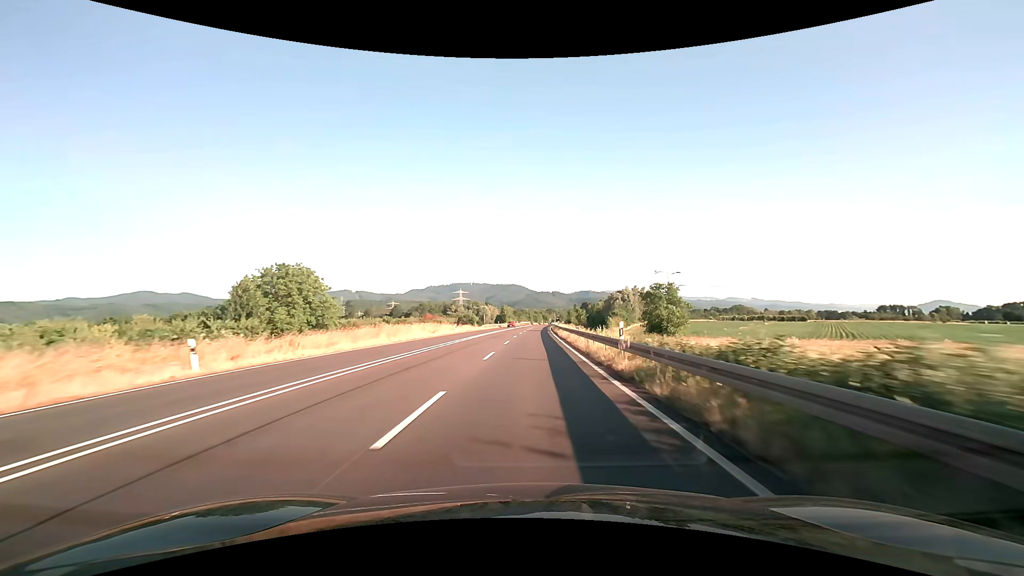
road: trunk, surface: asphalt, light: Day
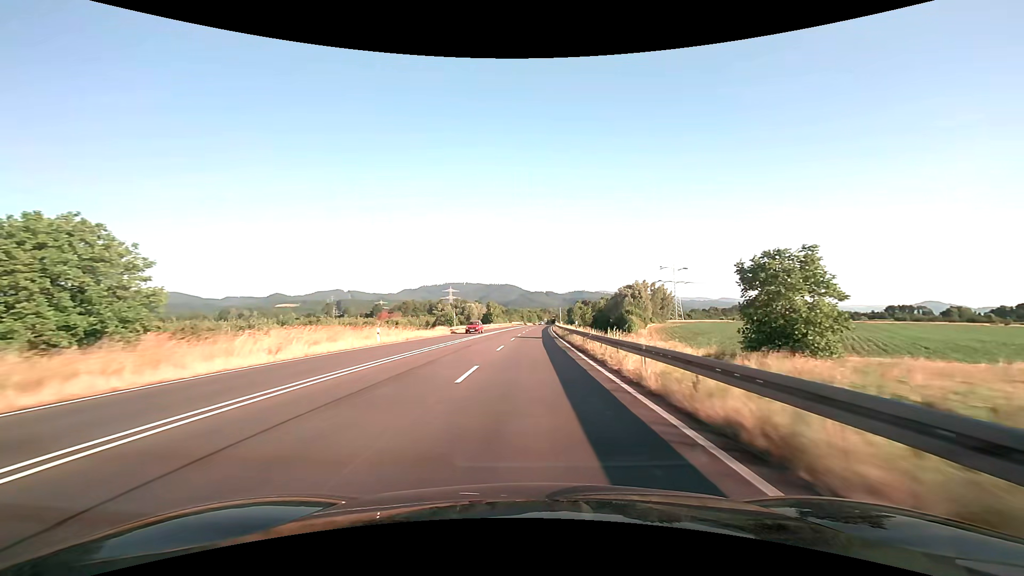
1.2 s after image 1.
(+0.2, +30.6) m; +1°
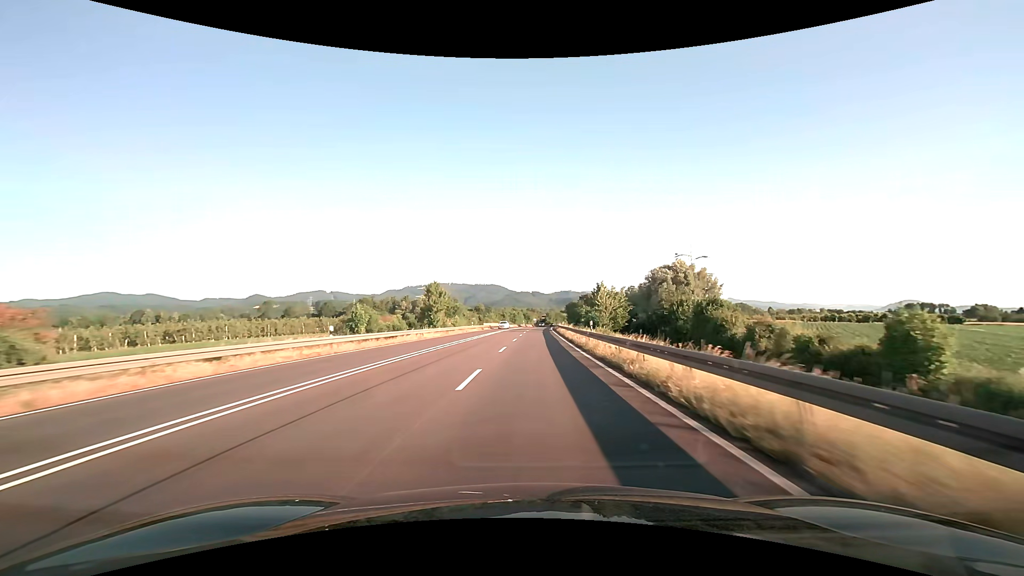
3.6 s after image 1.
(+0.8, +61.3) m; +2°
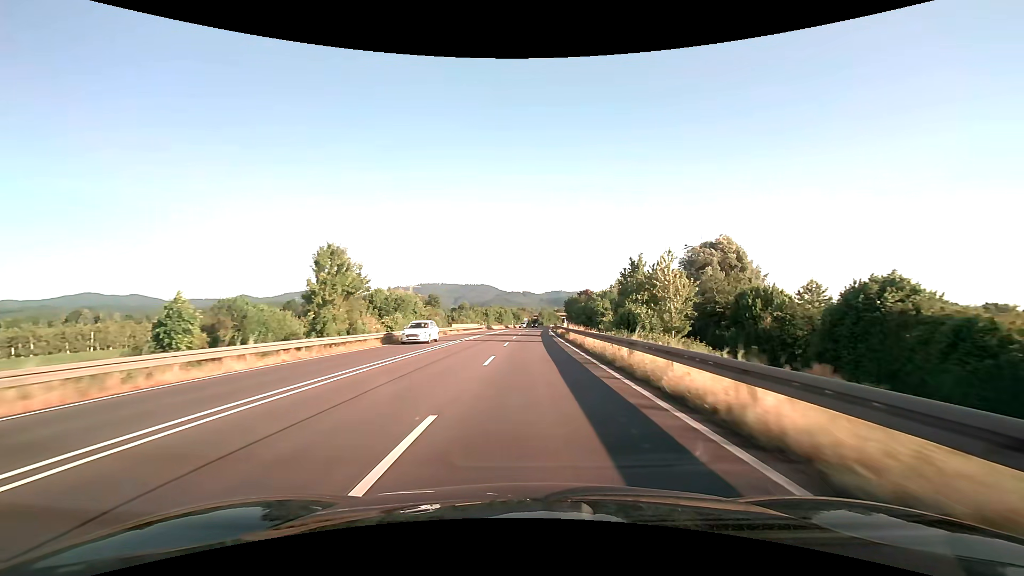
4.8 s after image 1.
(+0.2, +30.7) m; +1°
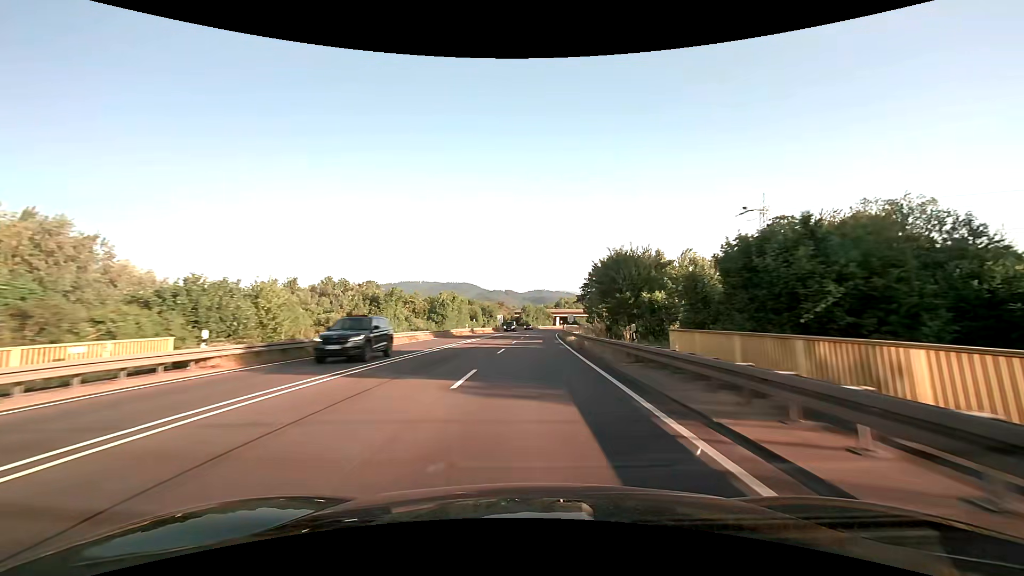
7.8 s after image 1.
(+1.3, +77.0) m; +2°
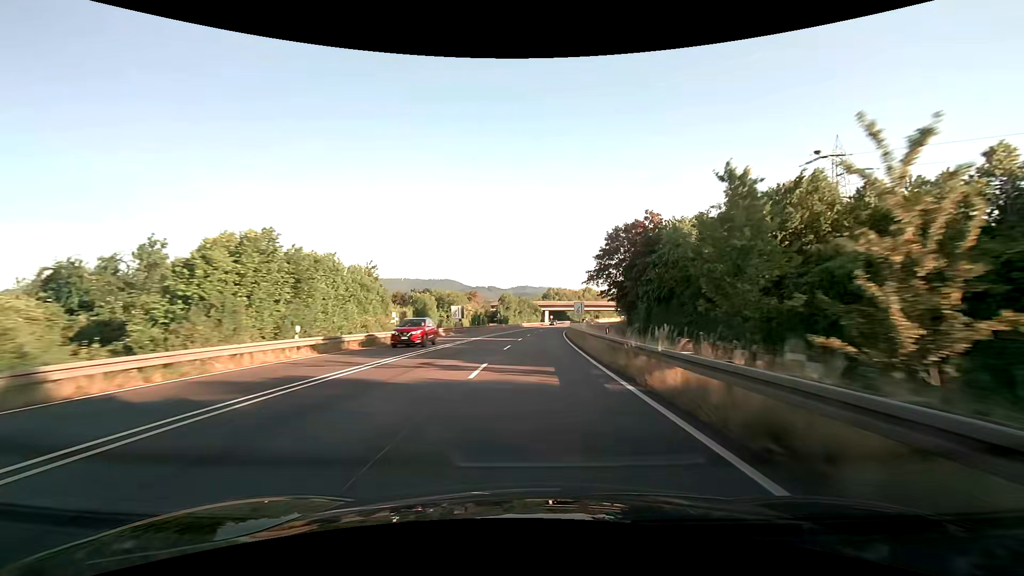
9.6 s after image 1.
(+0.7, +46.5) m; +2°
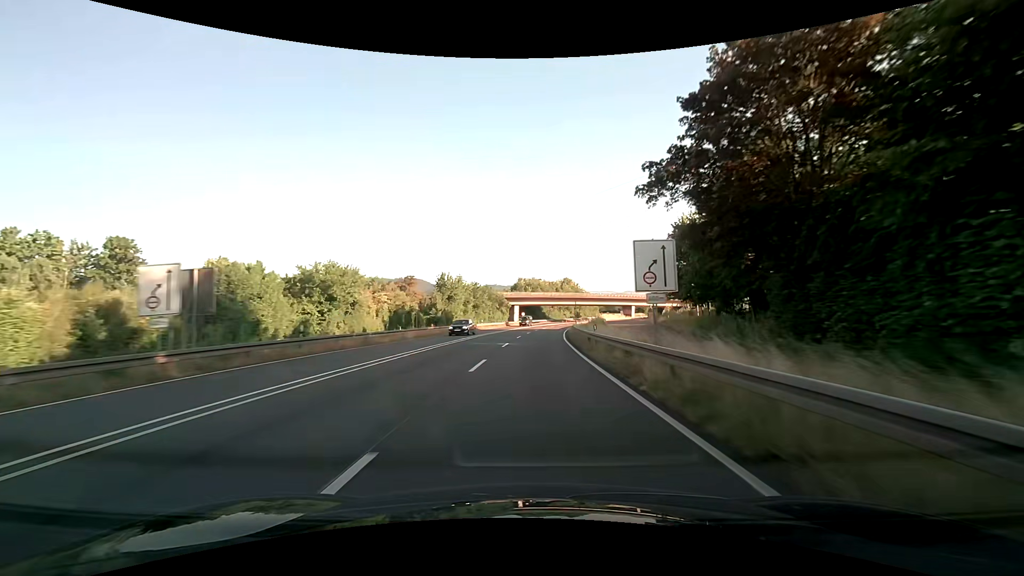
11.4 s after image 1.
(+1.2, +46.6) m; +3°
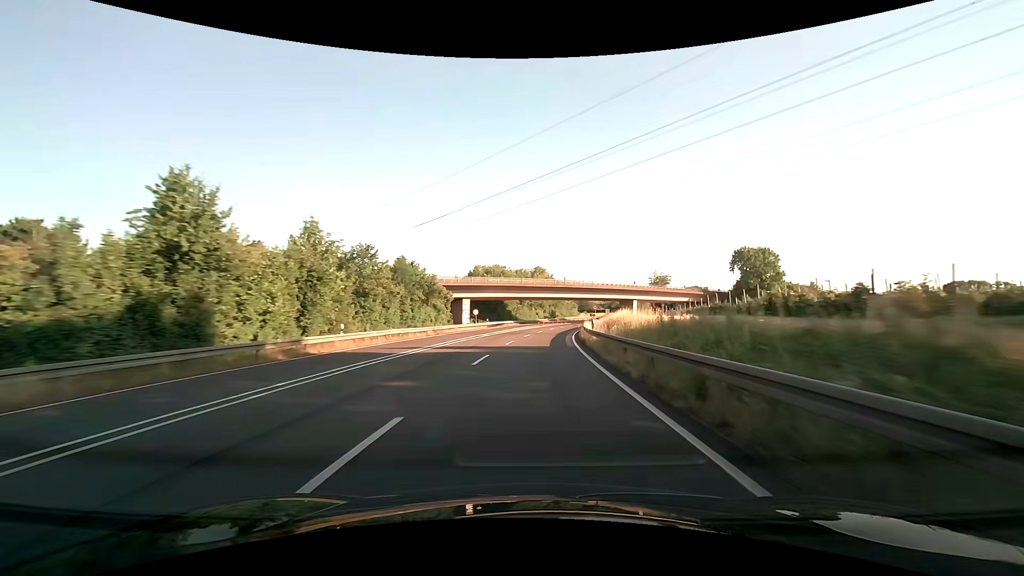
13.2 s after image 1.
(+1.4, +46.1) m; +4°
(0, +10) (0, +20) (+1, +30) (+2, +40) (+3, +50) (+4, +60) (+6, +70) (+7, +80) (+9, +89) (+12, +99) m
